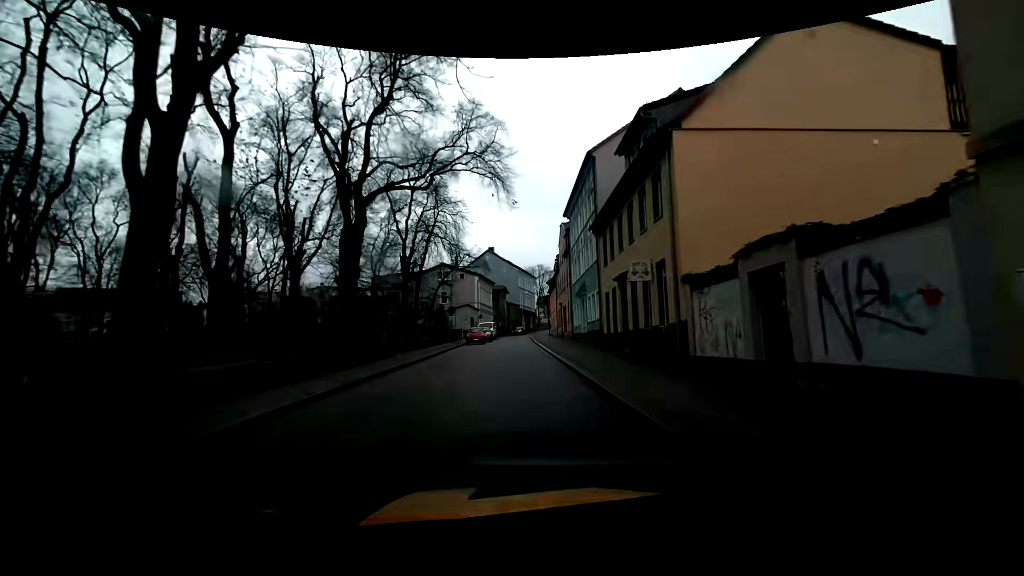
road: primary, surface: asphalt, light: Day
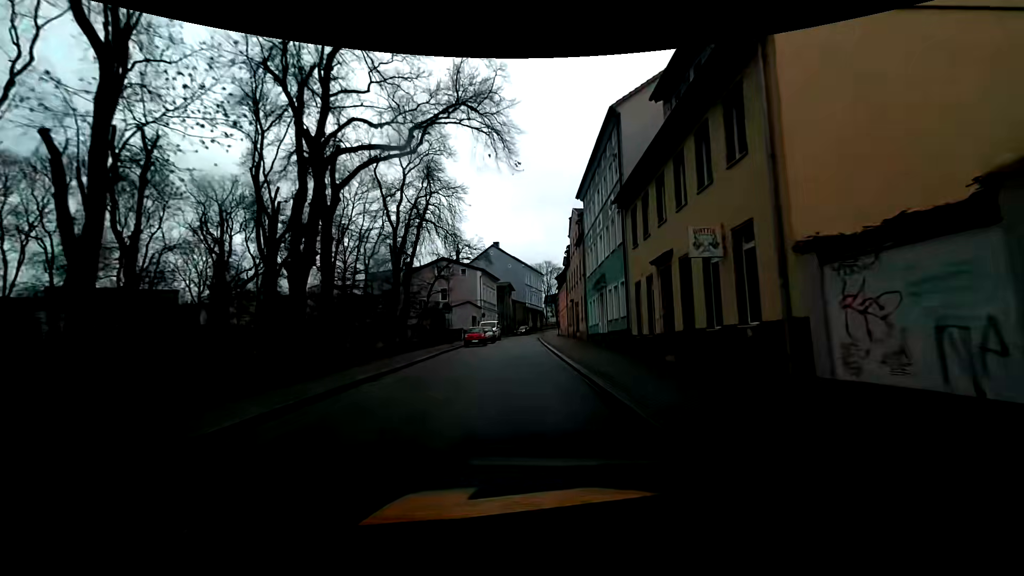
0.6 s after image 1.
(-0.1, +5.8) m; 0°
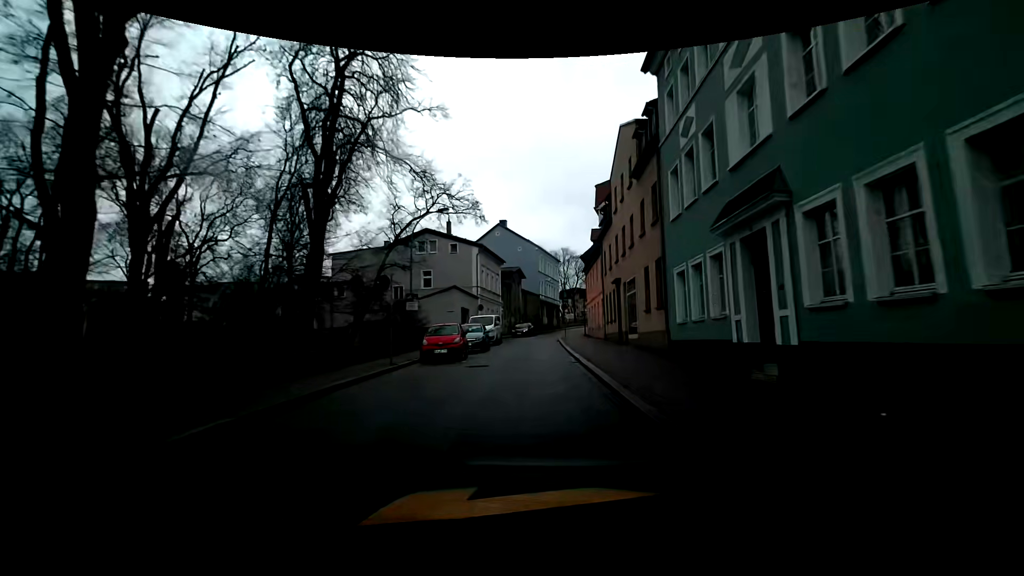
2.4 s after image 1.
(-0.4, +18.0) m; -2°
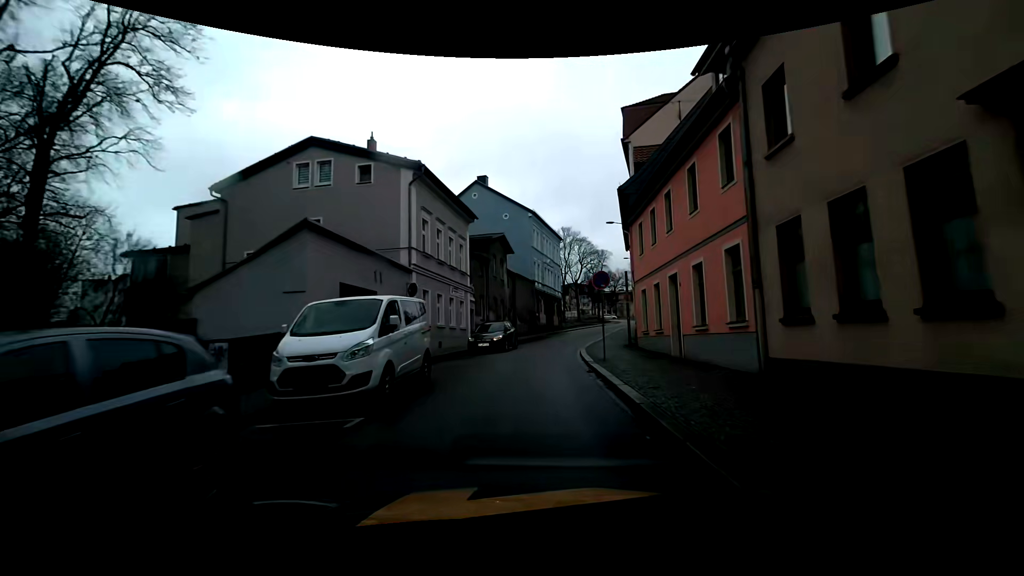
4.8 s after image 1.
(+0.2, +23.5) m; +2°
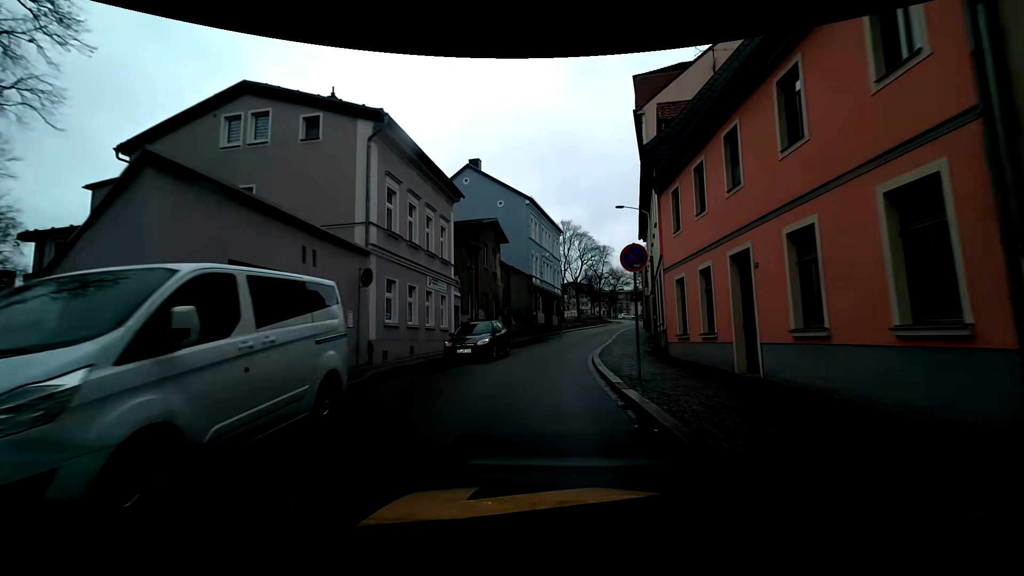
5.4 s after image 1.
(0.0, +5.4) m; -1°
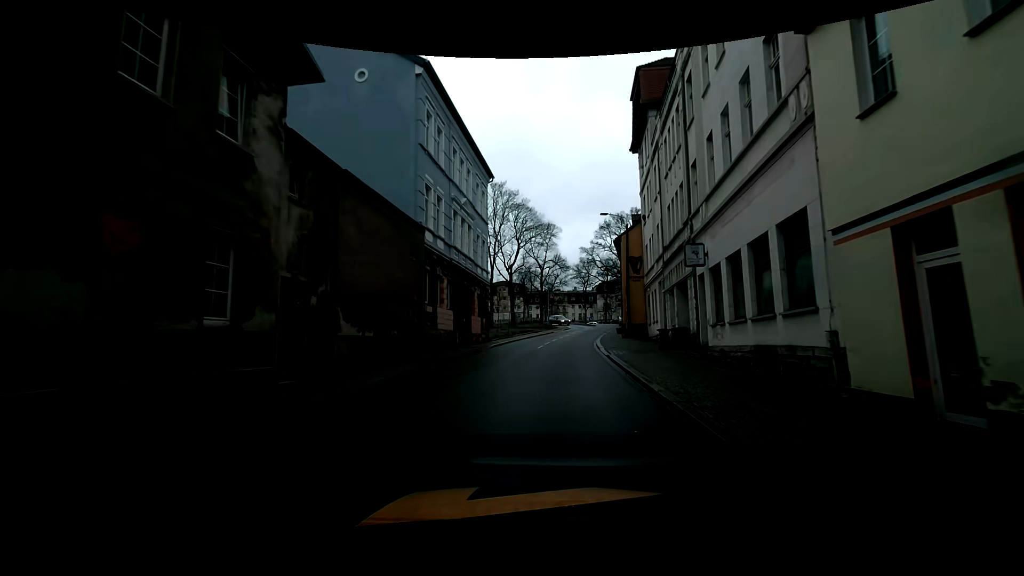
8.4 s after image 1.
(+1.6, +25.5) m; +9°
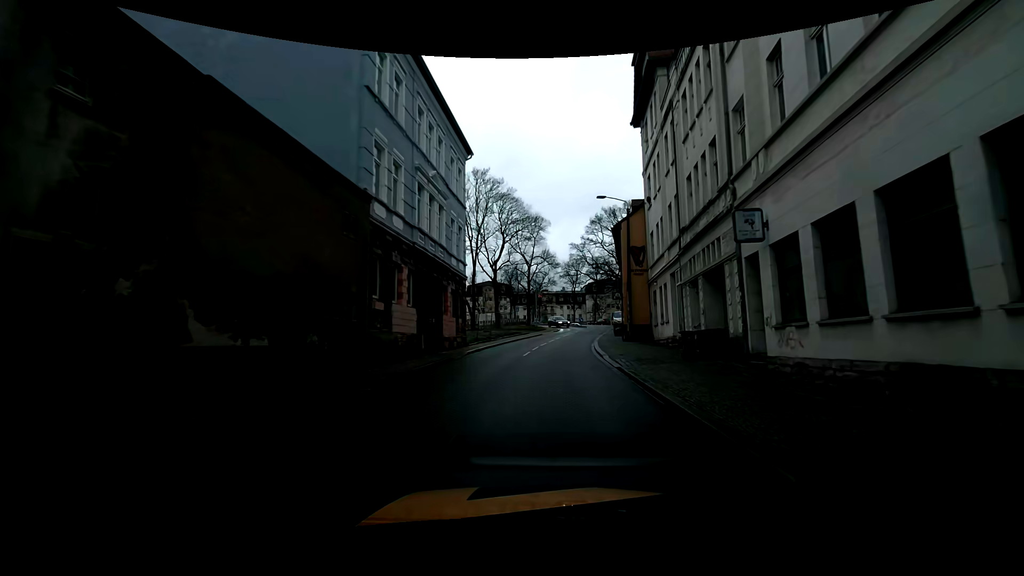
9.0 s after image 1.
(+0.1, +5.5) m; +1°
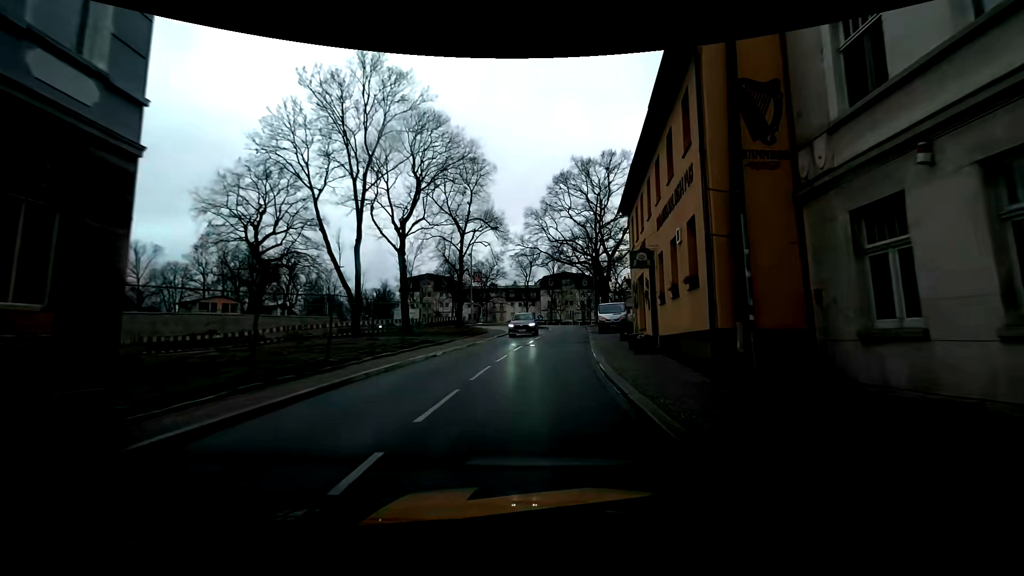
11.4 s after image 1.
(+1.2, +22.5) m; +6°
